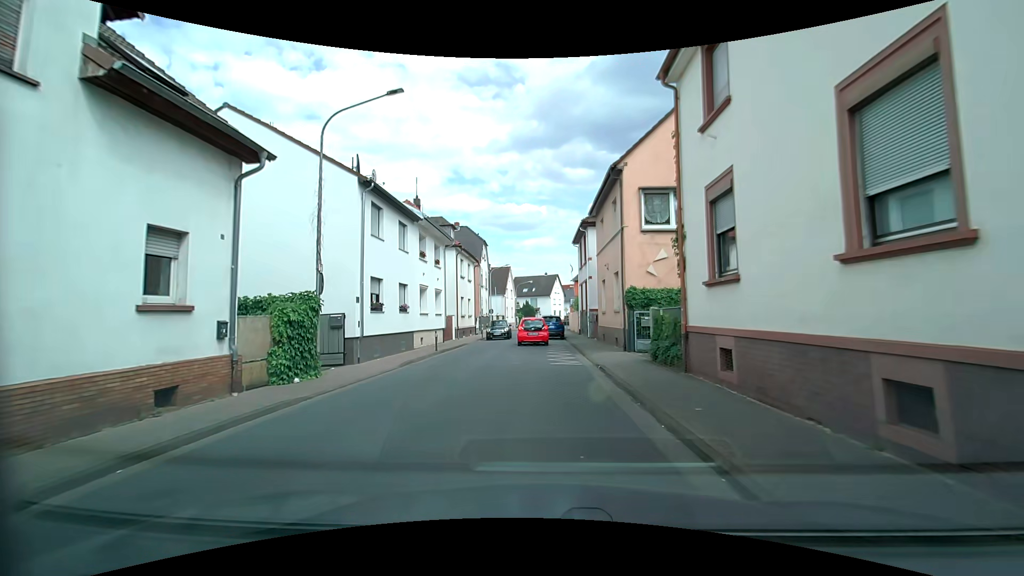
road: tertiary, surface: asphalt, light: Day
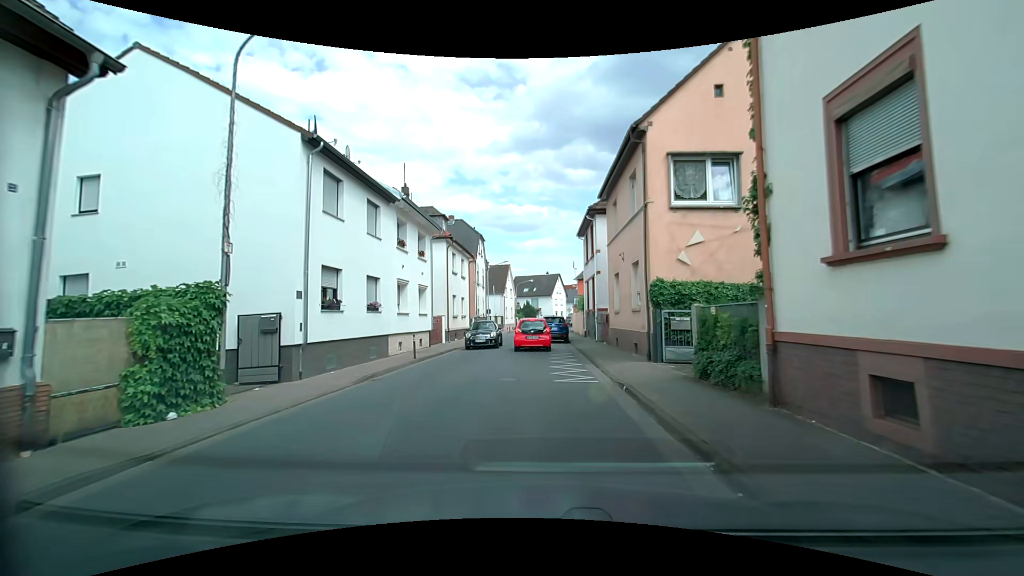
(0.0, +4.0) m; 0°
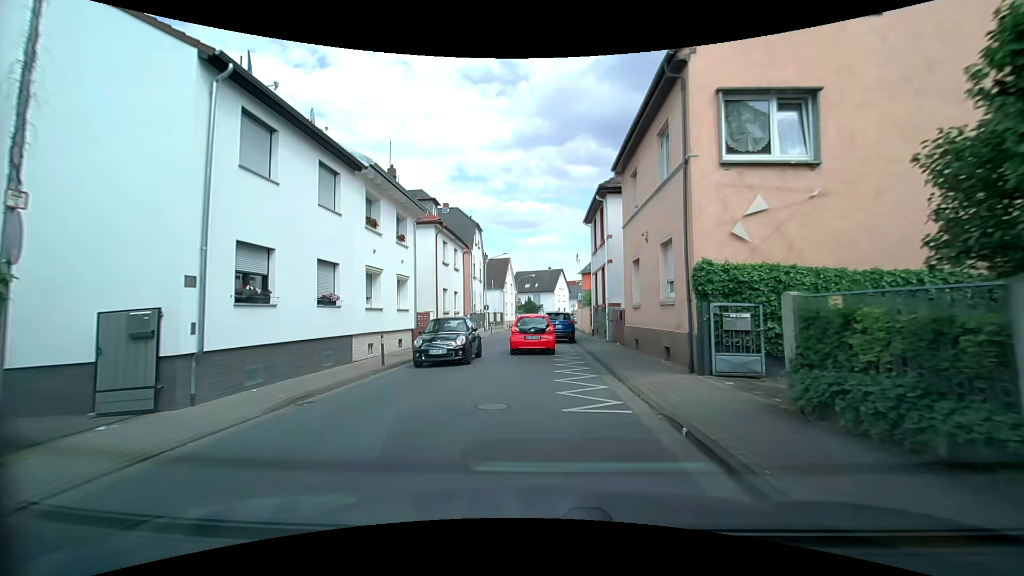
(0.0, +3.9) m; -2°
